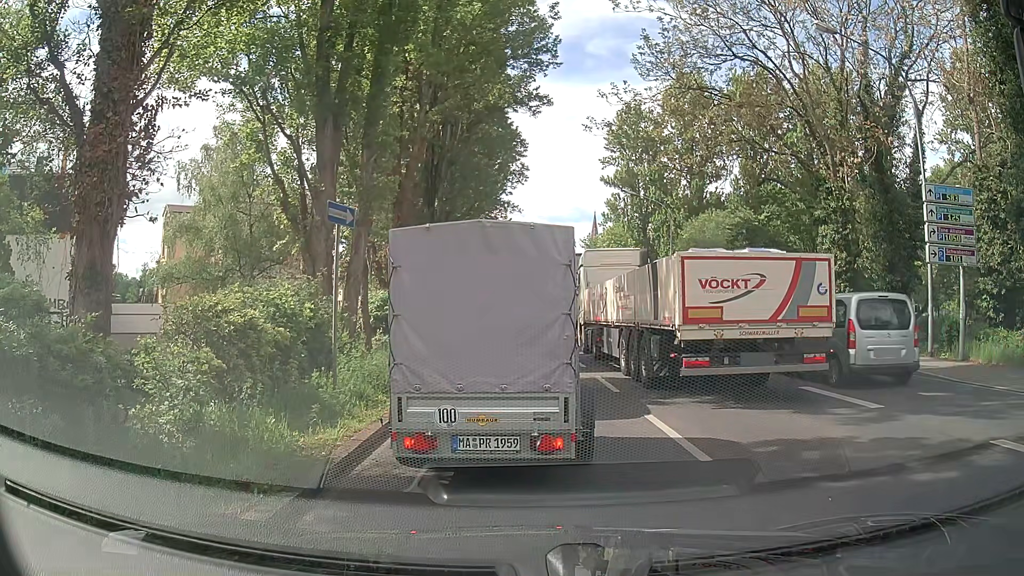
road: primary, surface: asphalt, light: Day
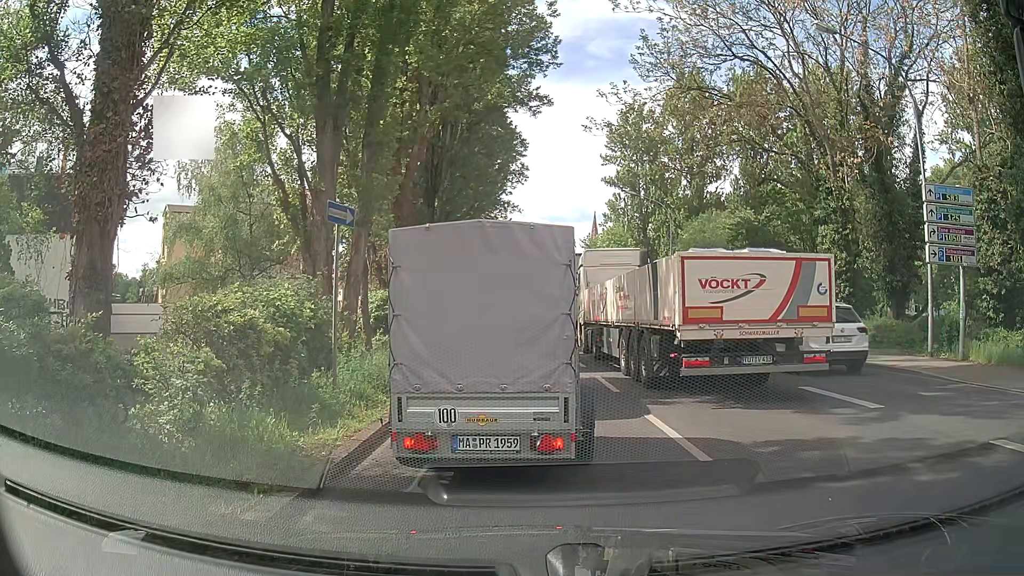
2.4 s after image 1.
(0.0, 0.0) m; 0°
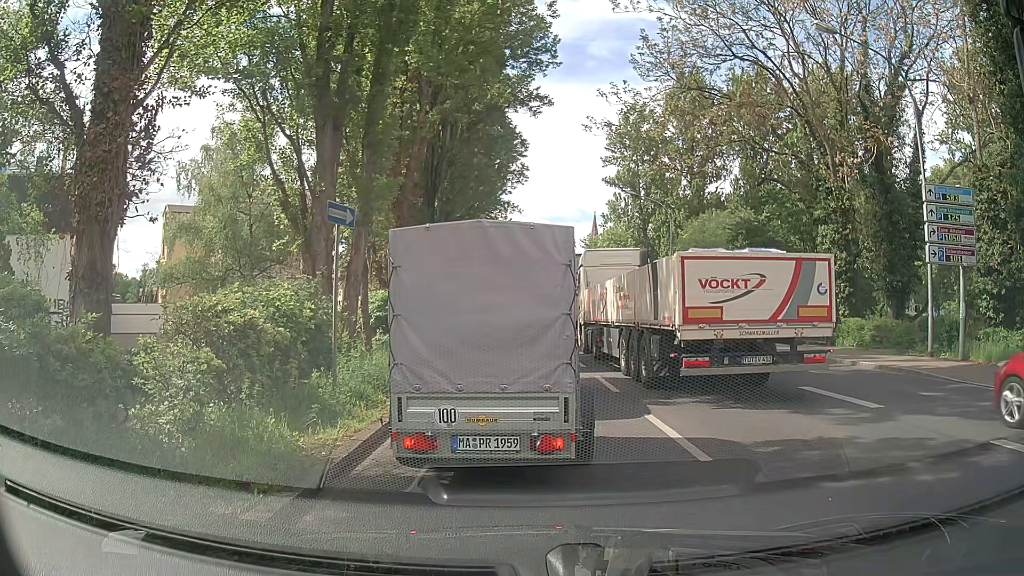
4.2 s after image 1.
(0.0, 0.0) m; 0°
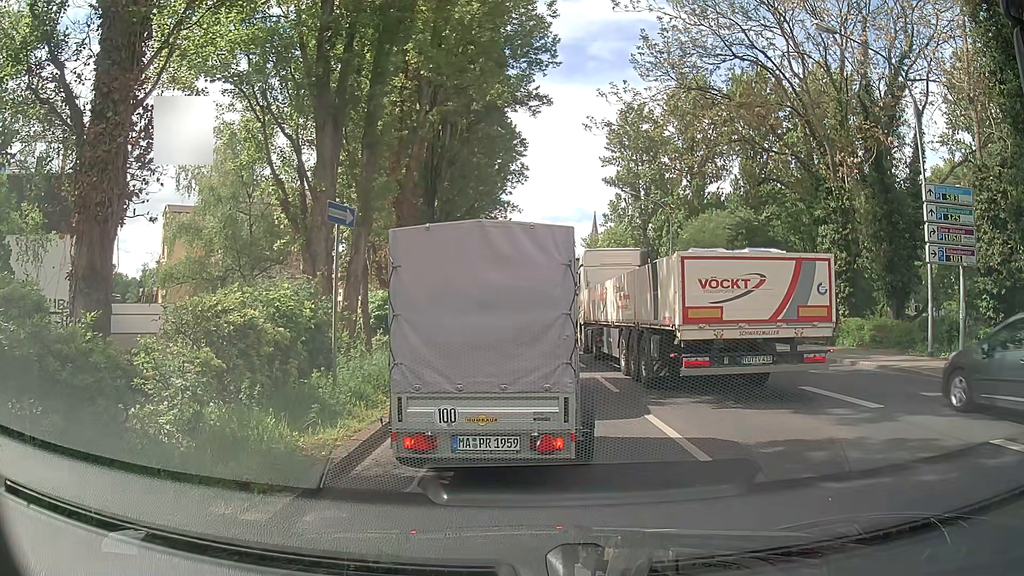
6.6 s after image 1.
(0.0, 0.0) m; 0°
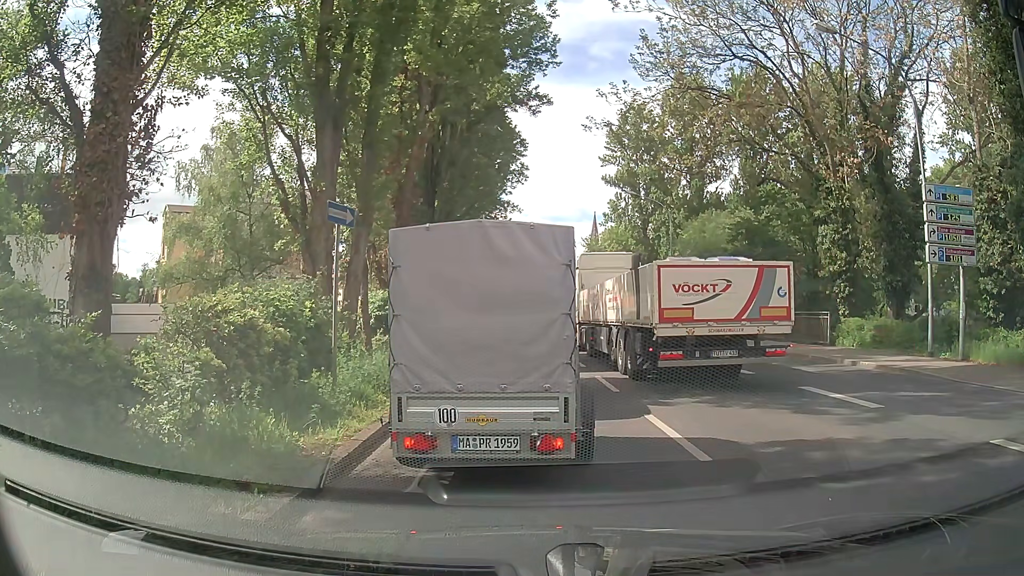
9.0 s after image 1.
(0.0, 0.0) m; 0°
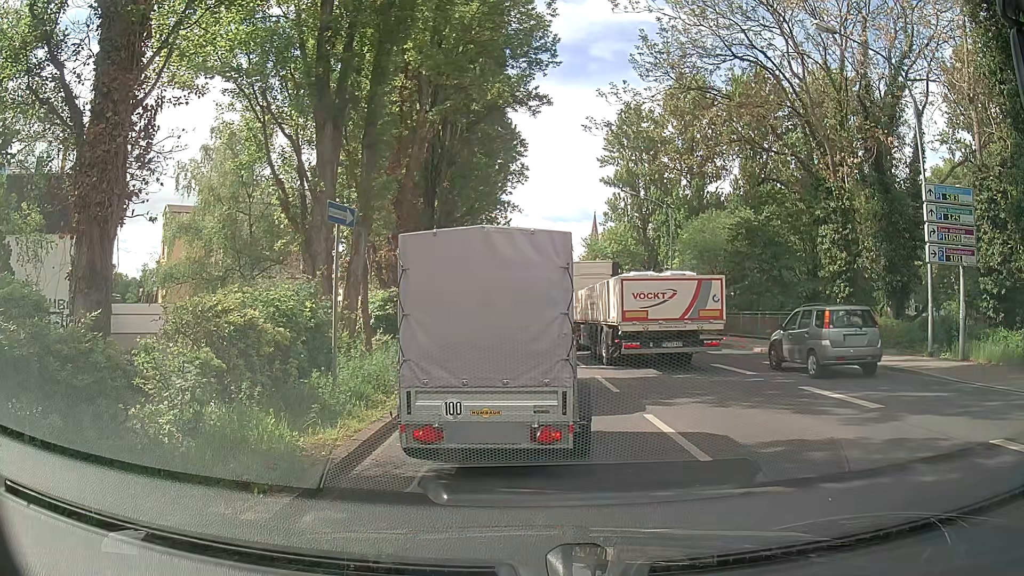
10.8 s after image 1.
(0.0, 0.0) m; 0°
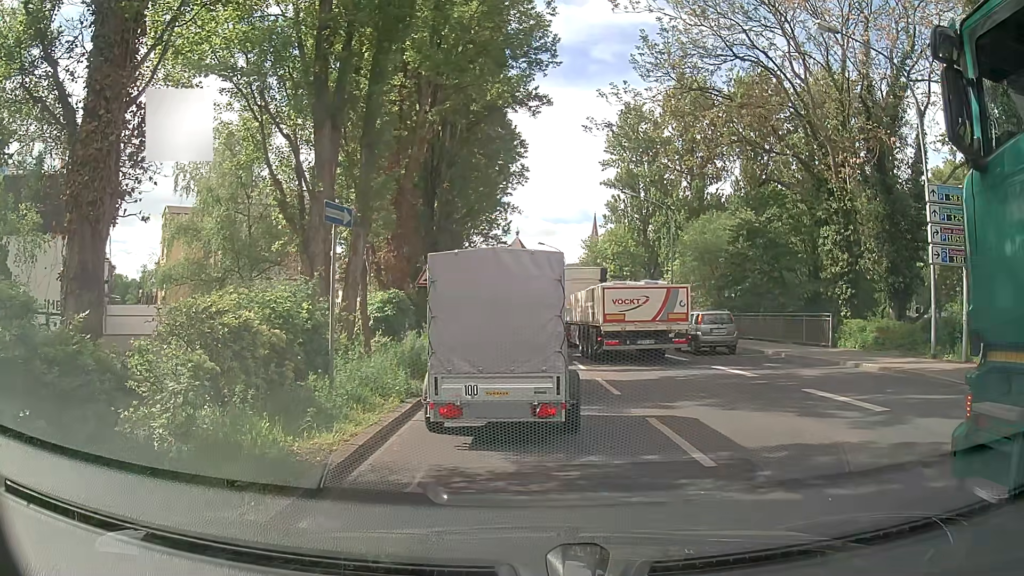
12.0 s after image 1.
(0.0, +0.2) m; 0°
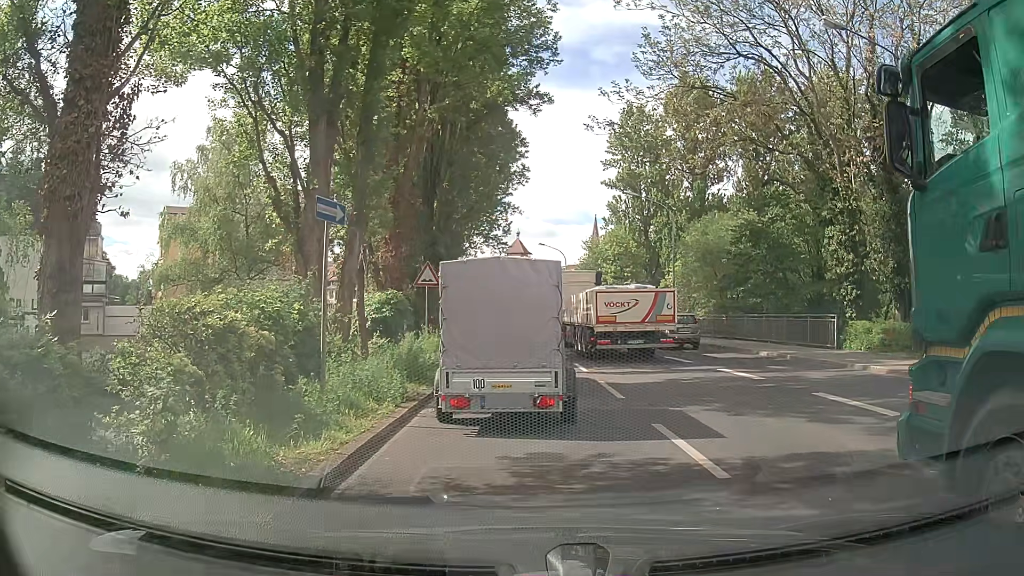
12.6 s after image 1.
(0.0, +0.5) m; 0°
